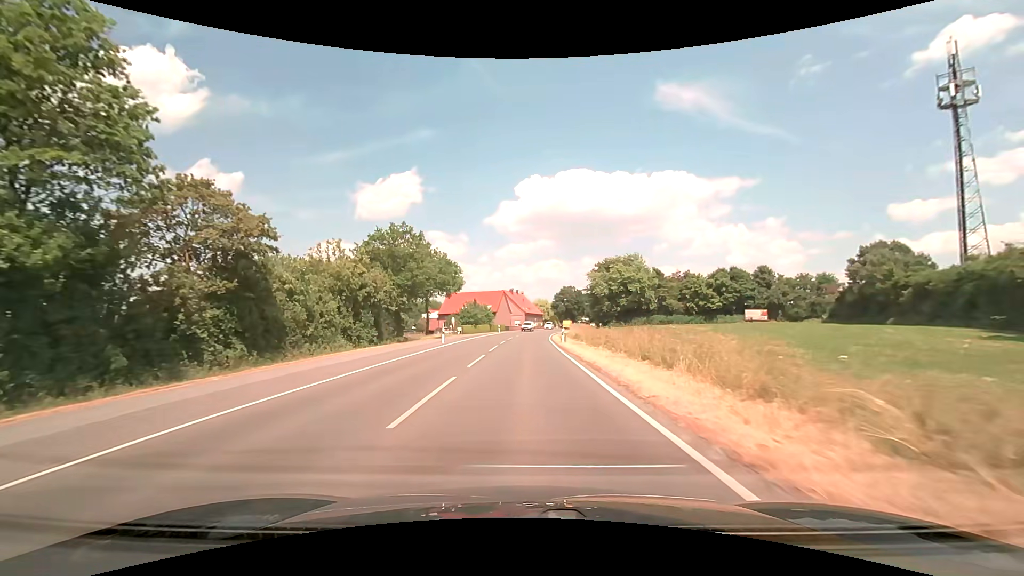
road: secondary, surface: asphalt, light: Day
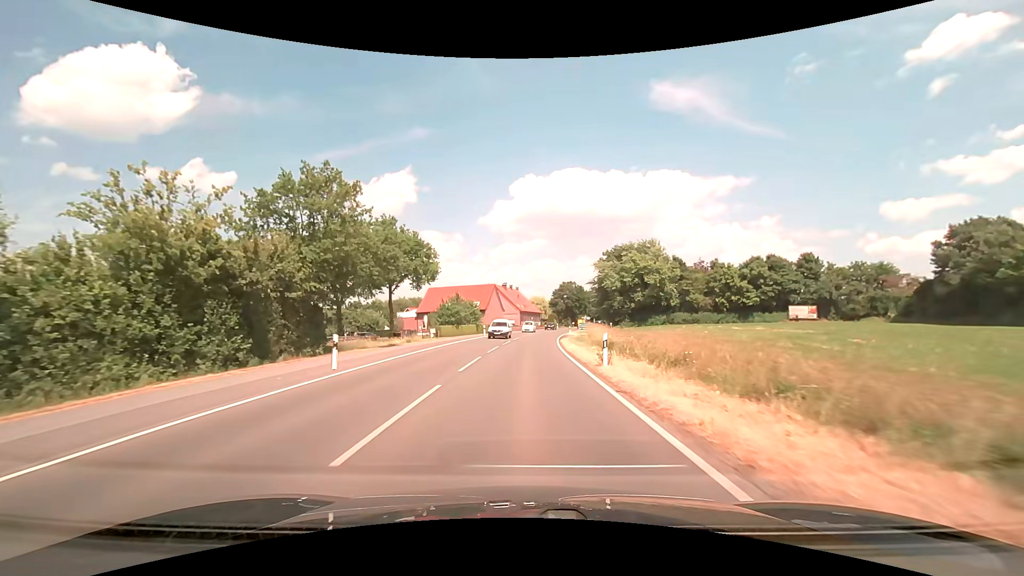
(+0.1, +19.7) m; 0°
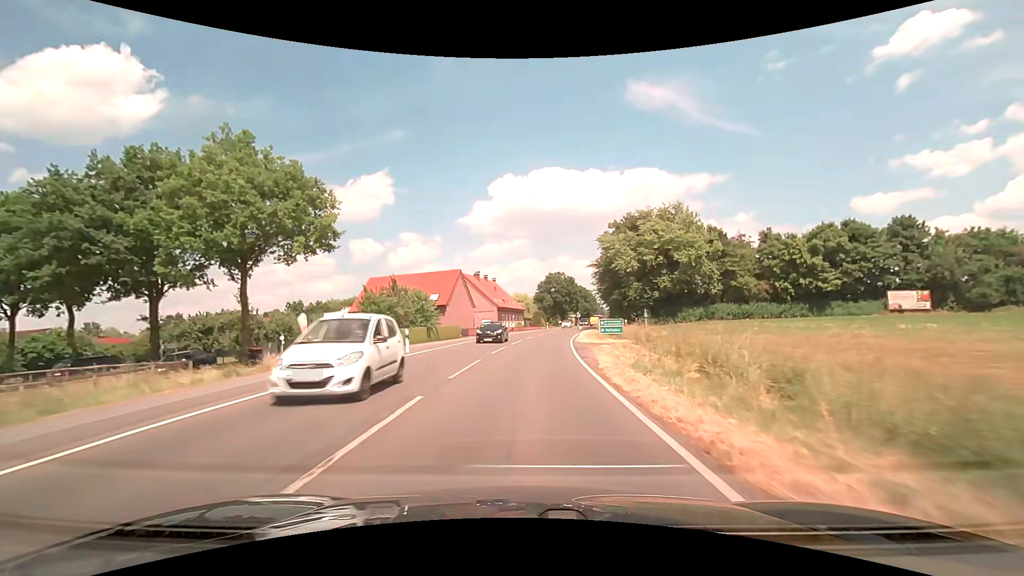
(+0.5, +29.0) m; +2°
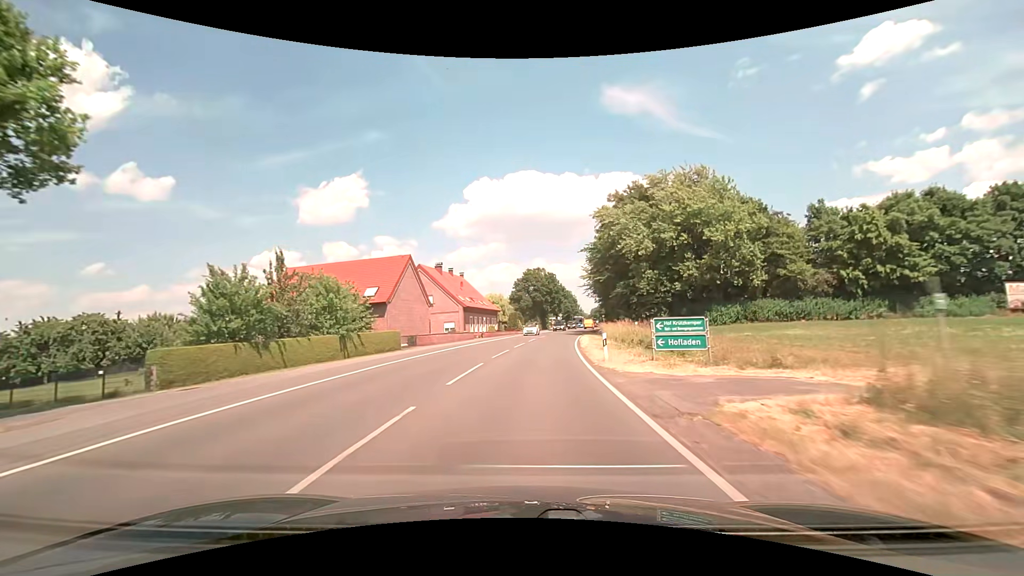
(+0.3, +19.0) m; +3°
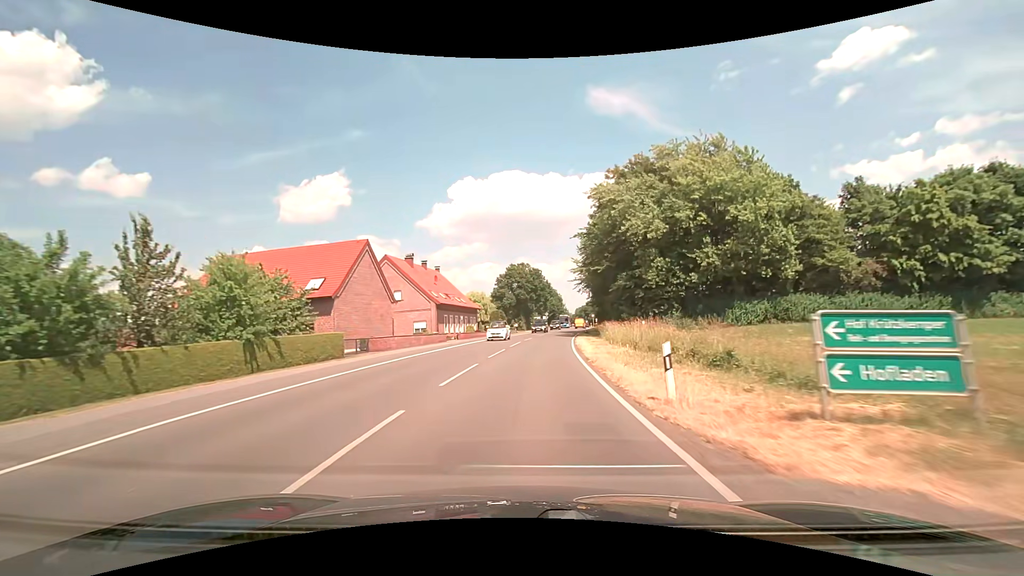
(+0.1, +9.4) m; +2°
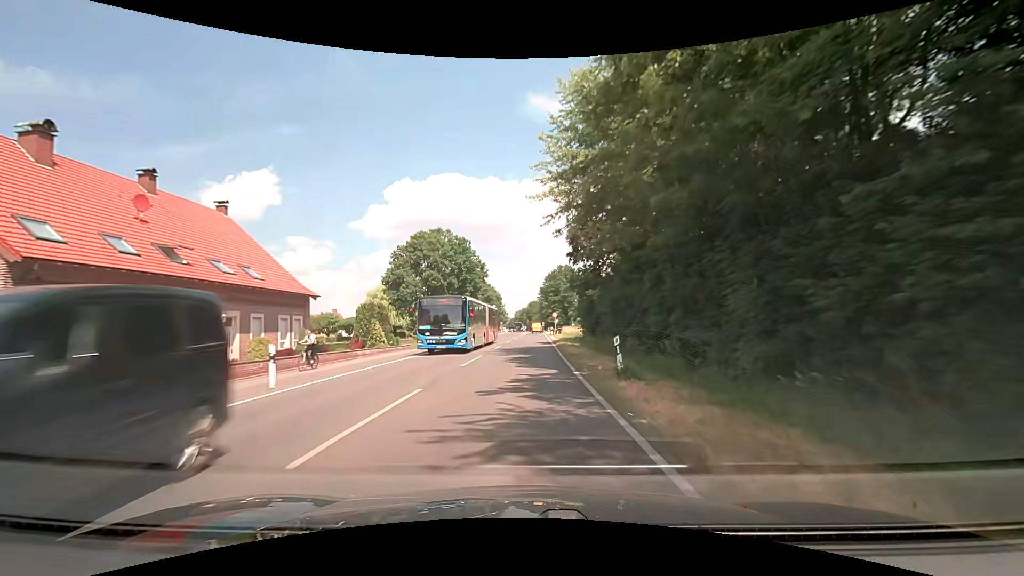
(+2.9, +45.1) m; +7°
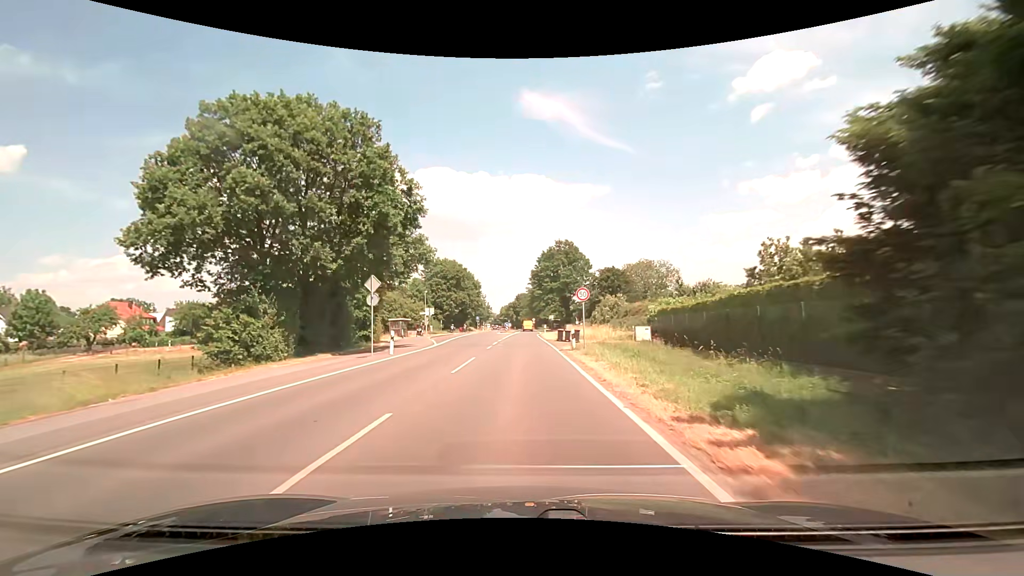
(+0.5, +39.2) m; +1°
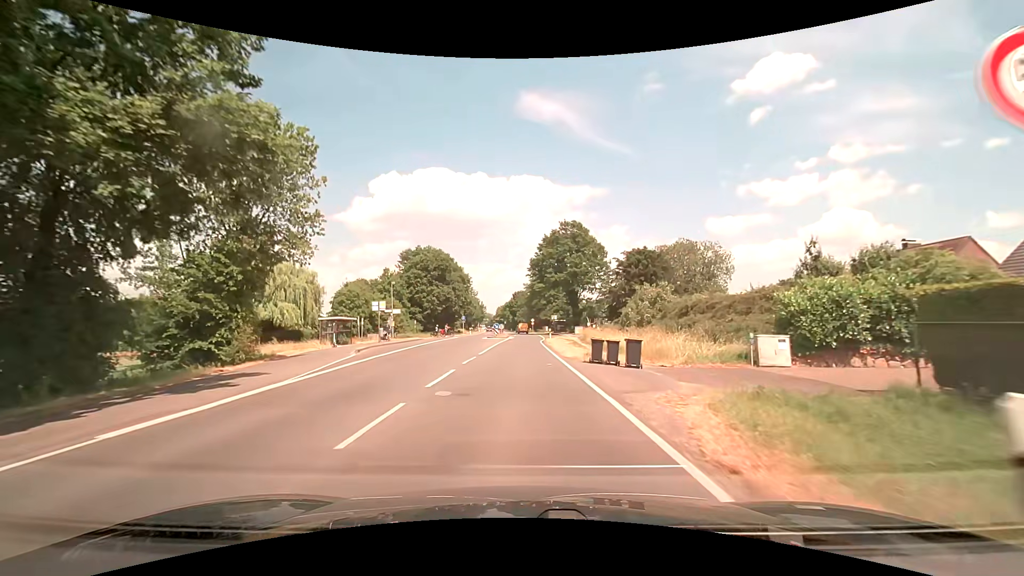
(+0.2, +20.7) m; +1°
(0, +10) (0, +20) (0, +30) (0, +40) (0, +50) (+1, +60) (+1, +70) (+1, +80) (+1, +90) (+1, +100) m
